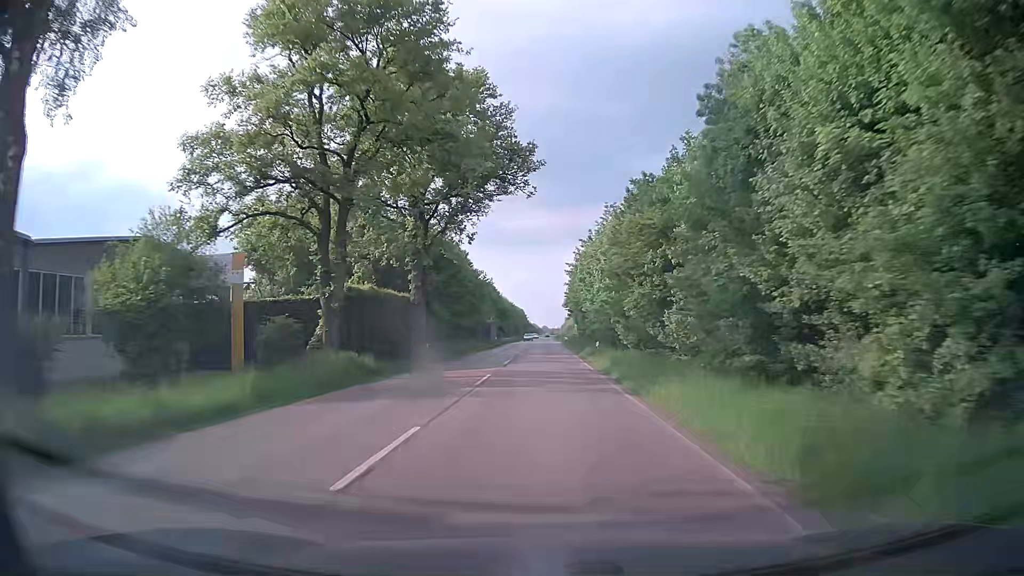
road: secondary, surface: asphalt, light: Day
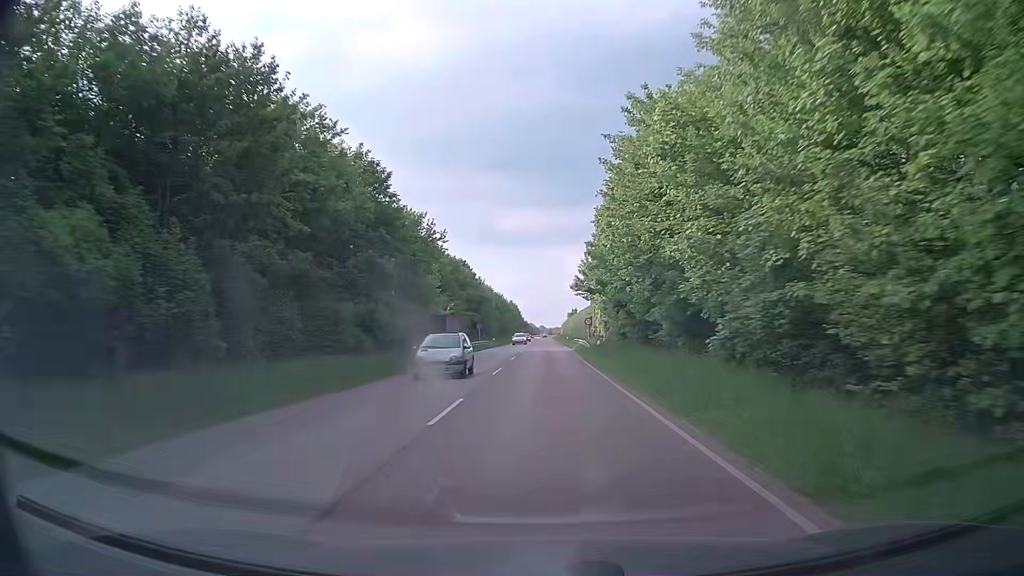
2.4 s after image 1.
(-0.2, +43.6) m; 0°
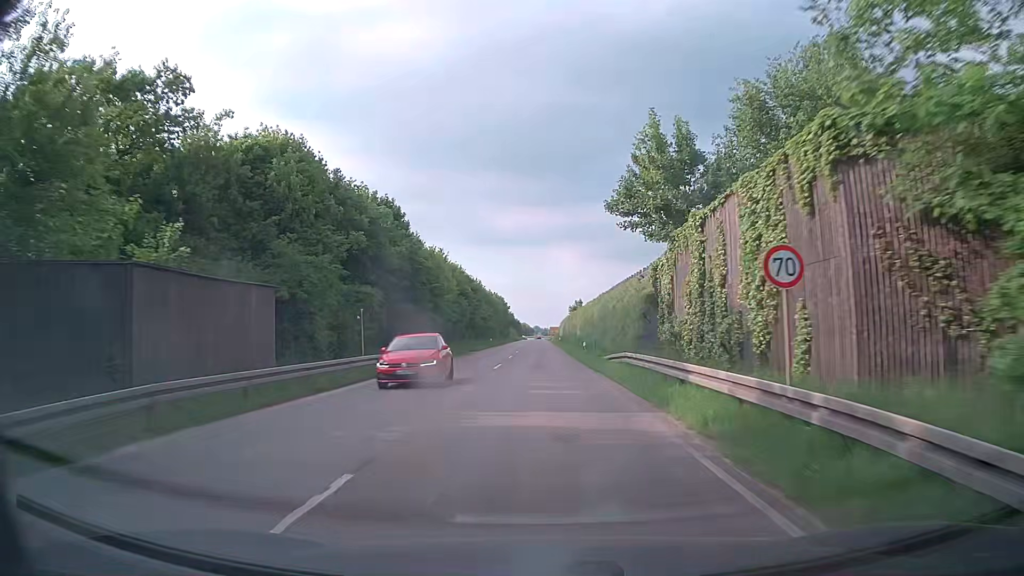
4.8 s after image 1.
(0.0, +43.7) m; 0°
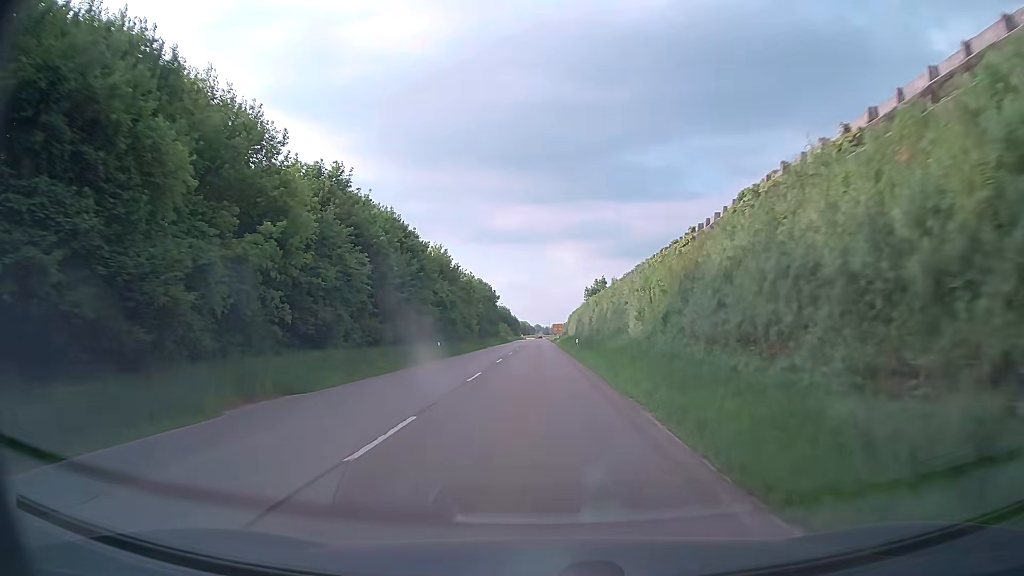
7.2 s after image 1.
(+0.1, +43.7) m; 0°
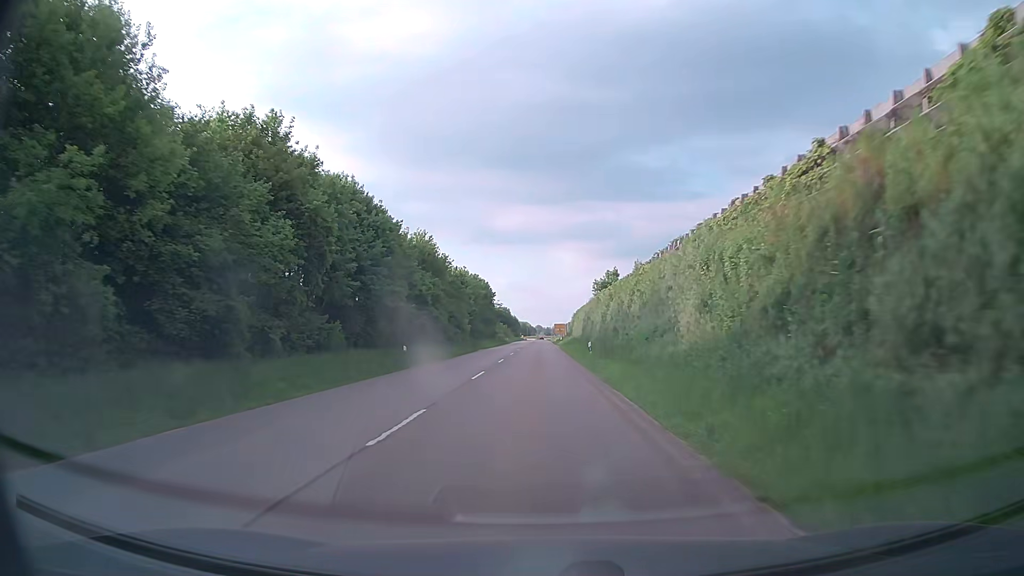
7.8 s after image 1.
(0.0, +10.9) m; 0°
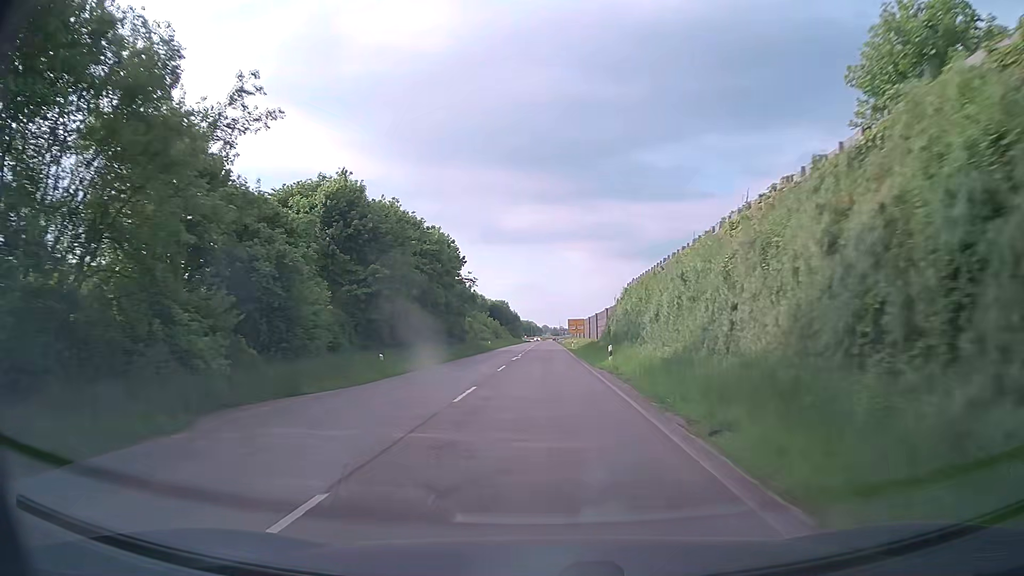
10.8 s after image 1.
(-0.3, +54.5) m; -1°
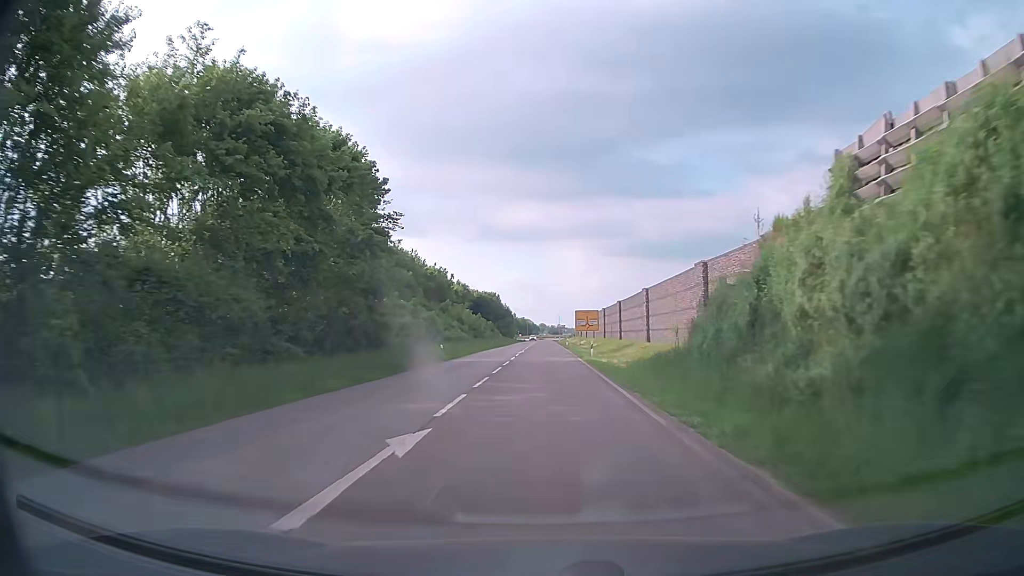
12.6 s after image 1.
(+0.1, +32.7) m; 0°
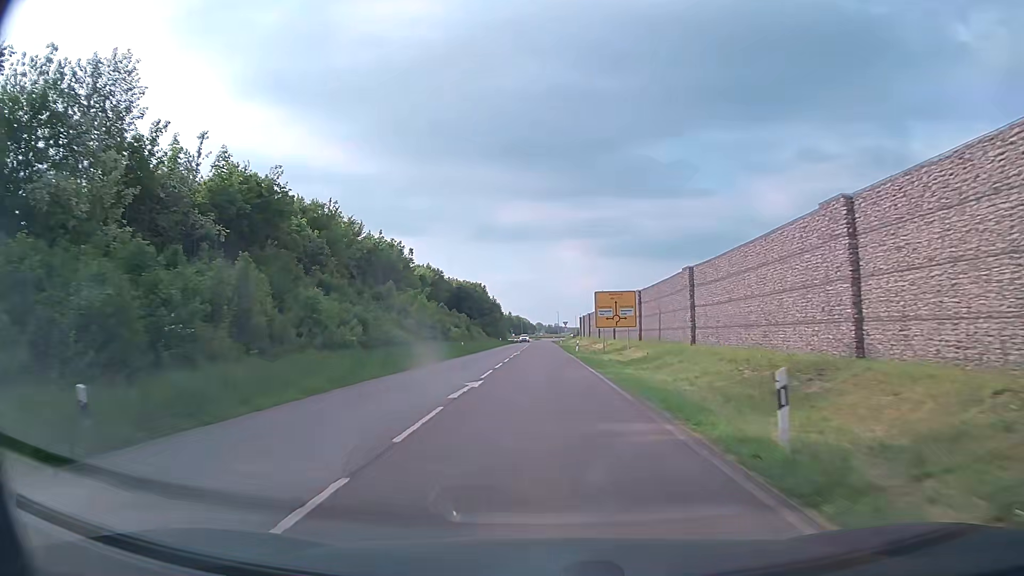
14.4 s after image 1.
(+0.1, +32.8) m; 0°
(0, +10) (0, +20) (0, +30) (0, +40) (0, +50) (0, +60) (0, +70) (0, +80) (0, +90) (0, +100) m
